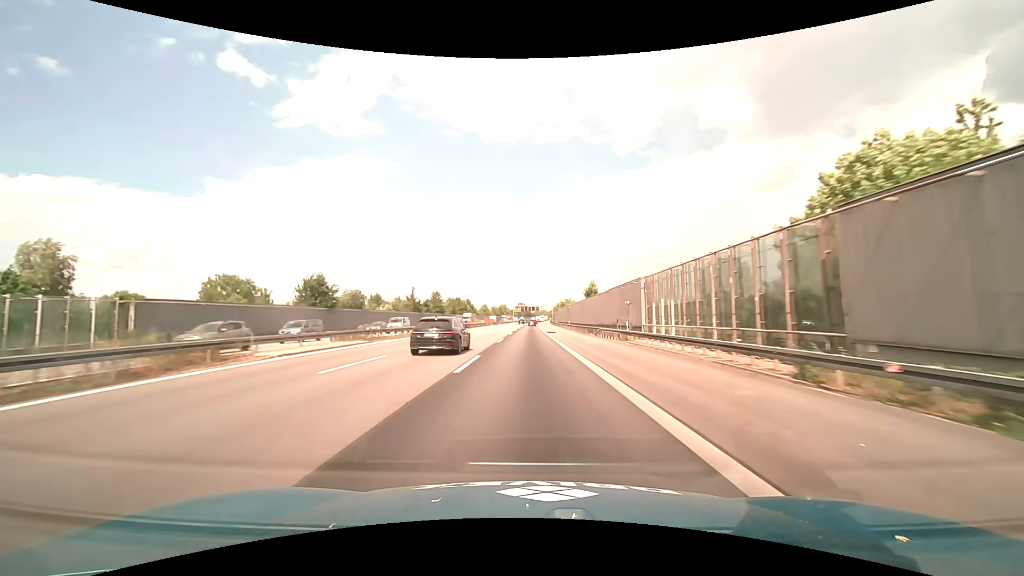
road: motorway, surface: asphalt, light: Day
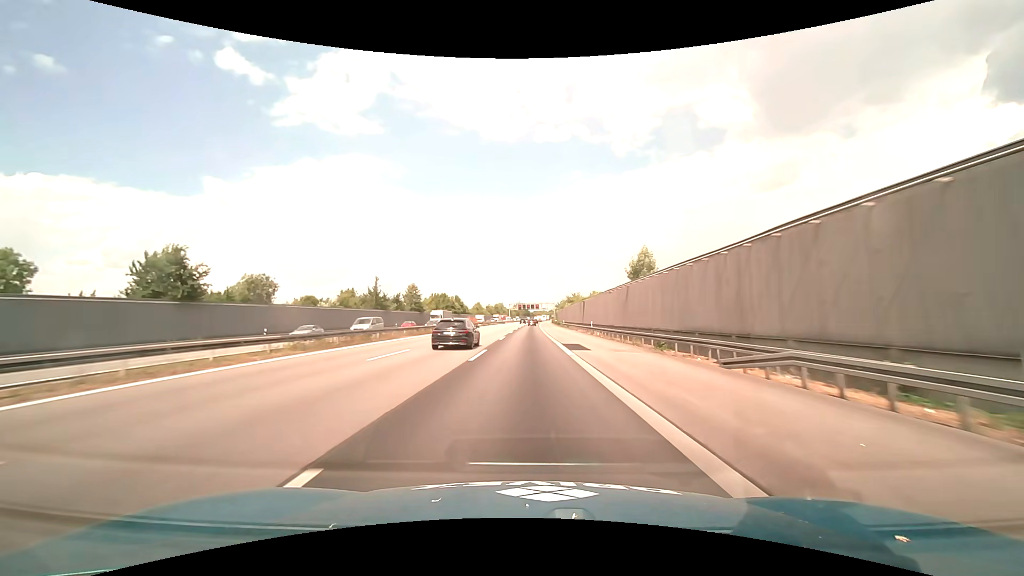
(+0.1, +31.6) m; 0°
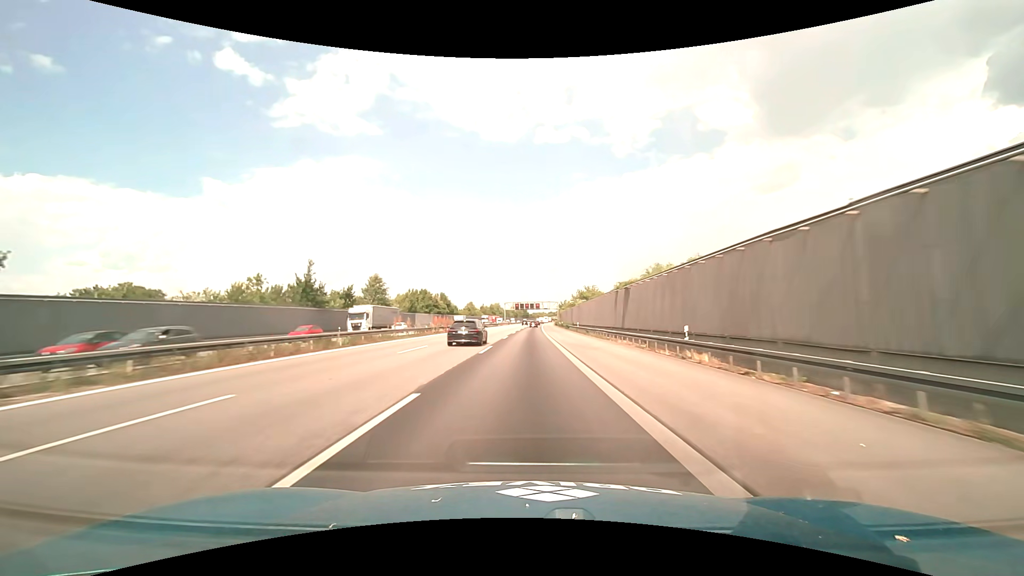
(0.0, +31.6) m; 0°
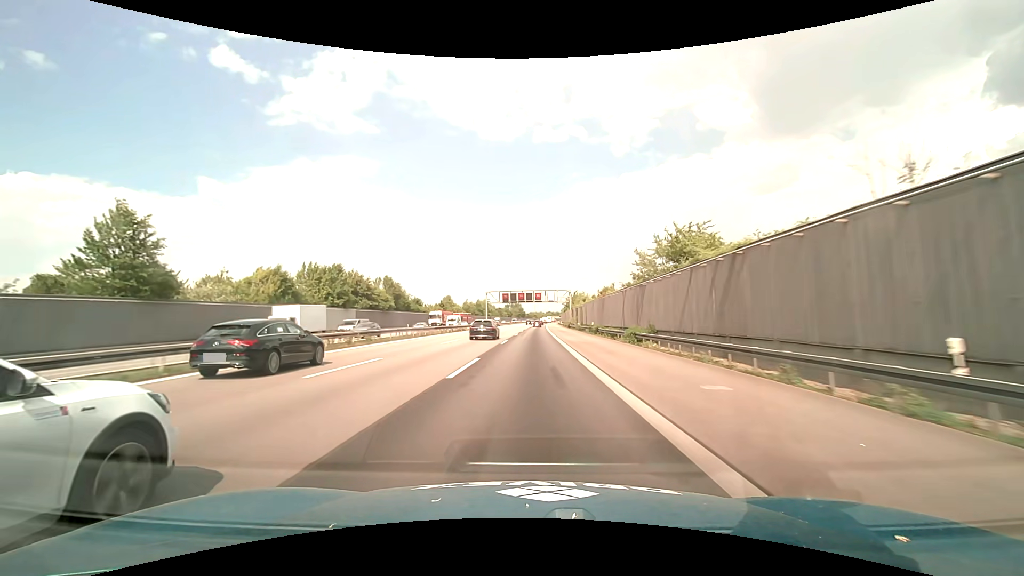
(+0.2, +63.2) m; 0°
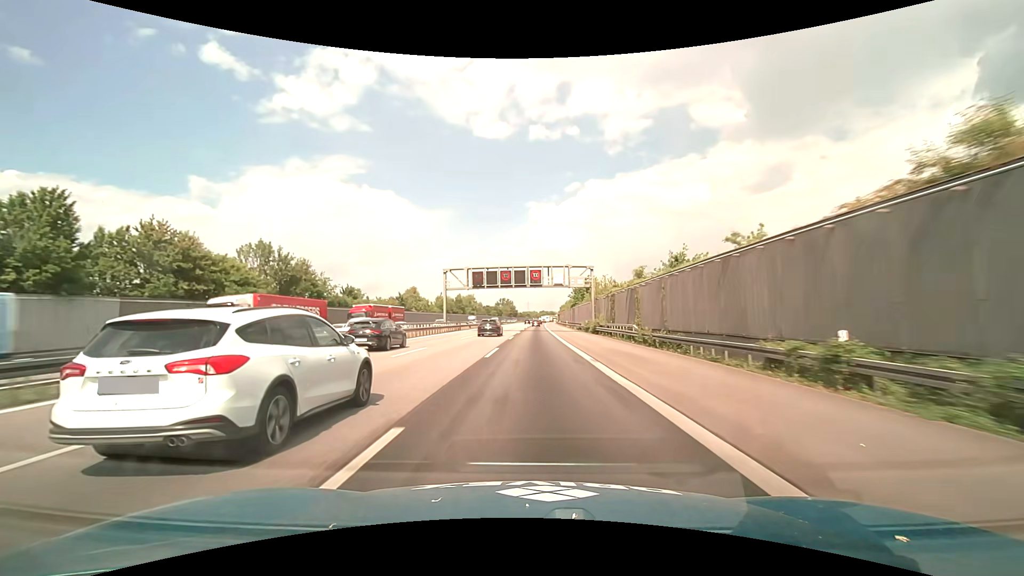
(+0.3, +47.4) m; +1°
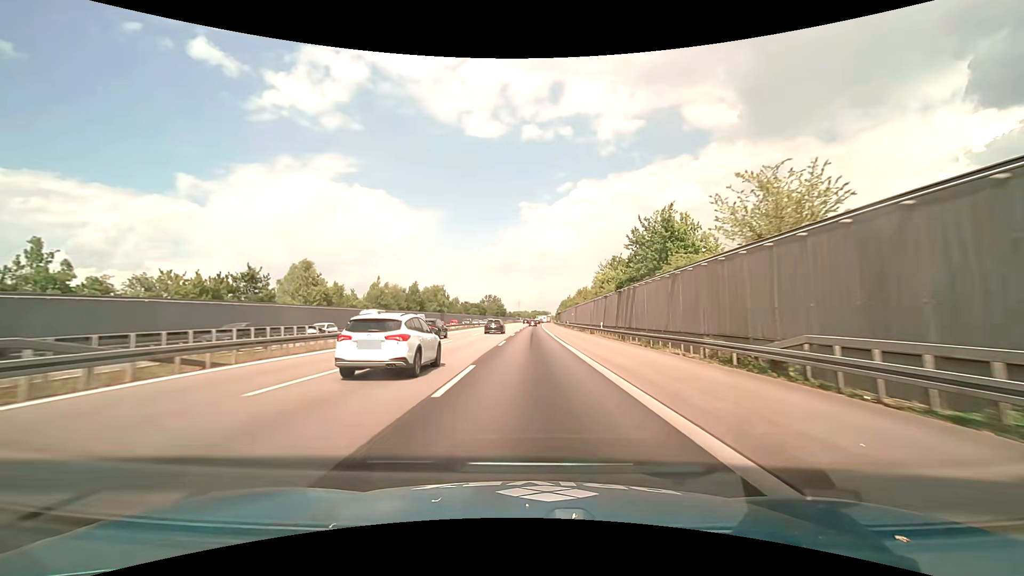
(+0.5, +63.1) m; +1°
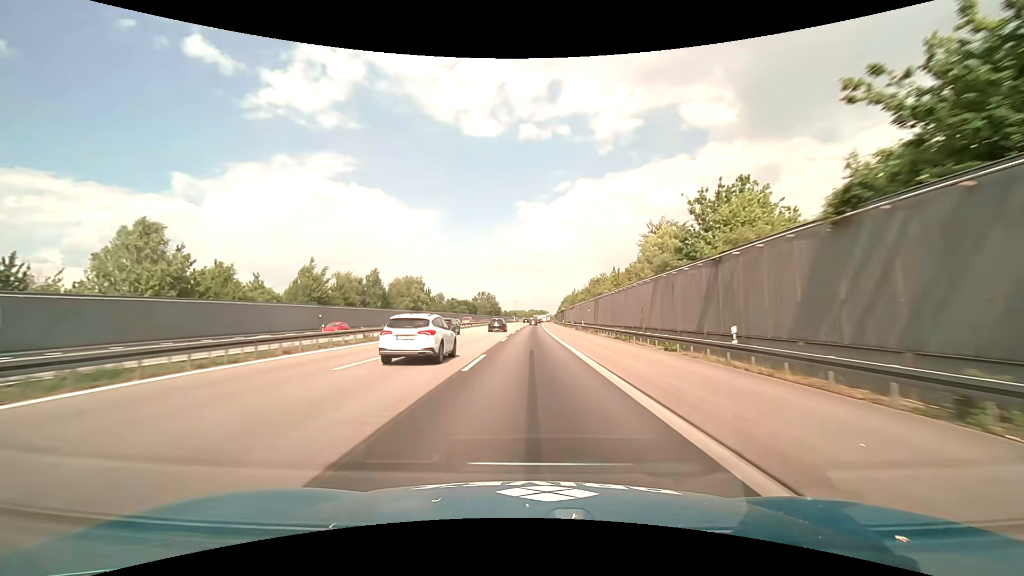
(+0.2, +31.6) m; 0°
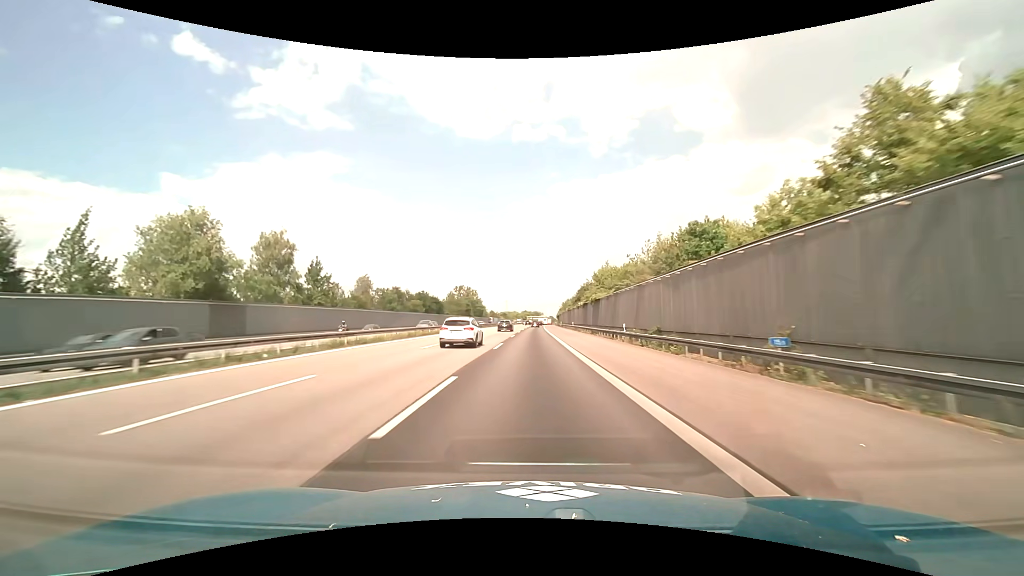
(+0.5, +79.0) m; +1°
(0, +10) (0, +20) (0, +30) (0, +40) (0, +50) (0, +60) (+1, +70) (+1, +80) (+1, +90) (+1, +100) m
